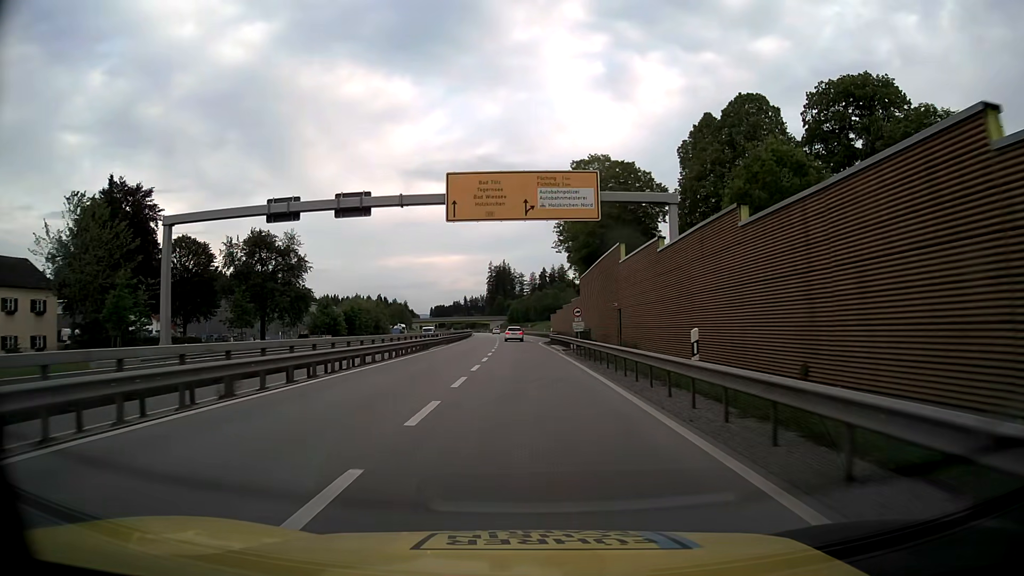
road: trunk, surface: asphalt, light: Day
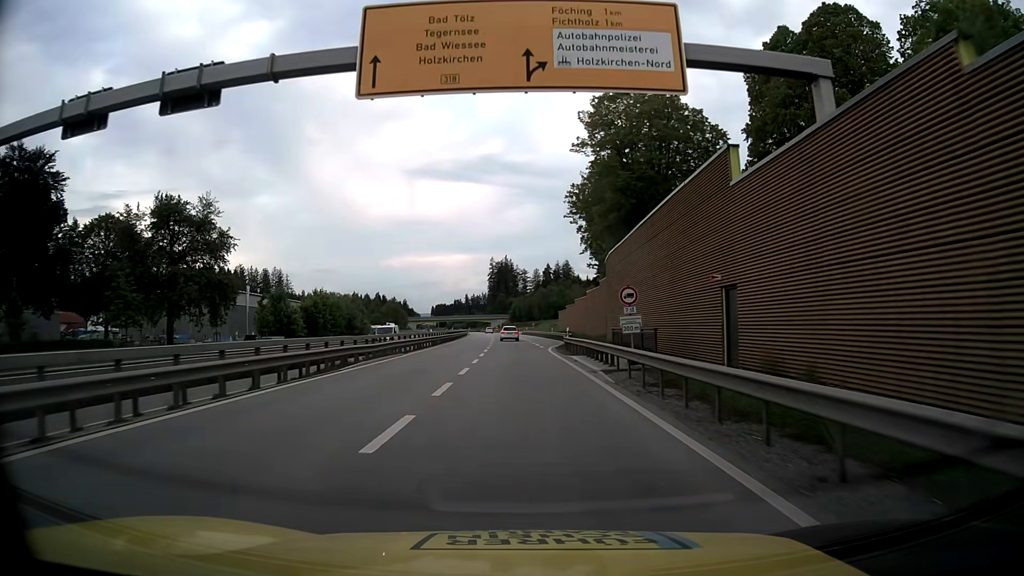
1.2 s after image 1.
(0.0, +20.1) m; 0°
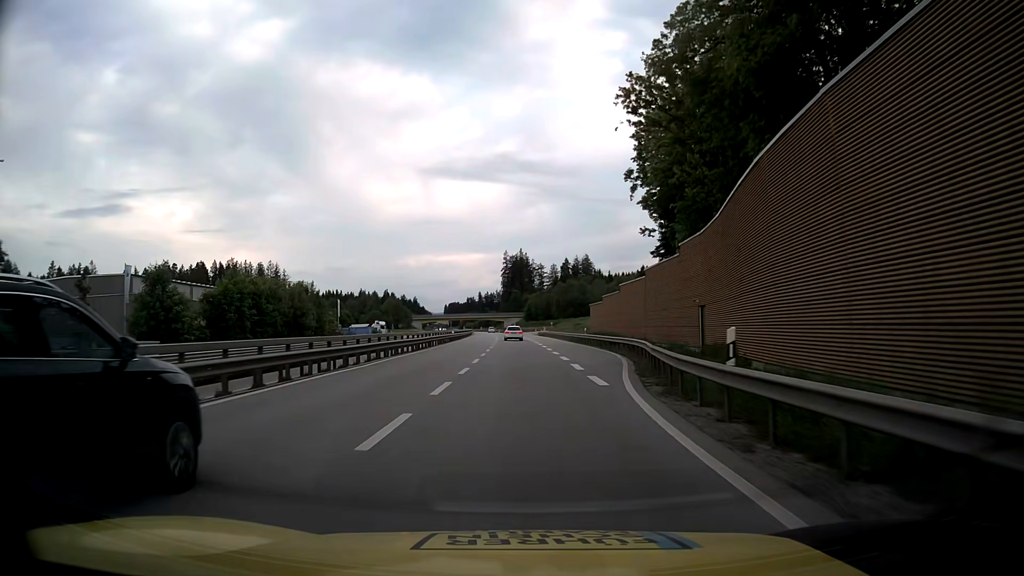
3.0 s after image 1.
(-0.4, +30.0) m; -1°
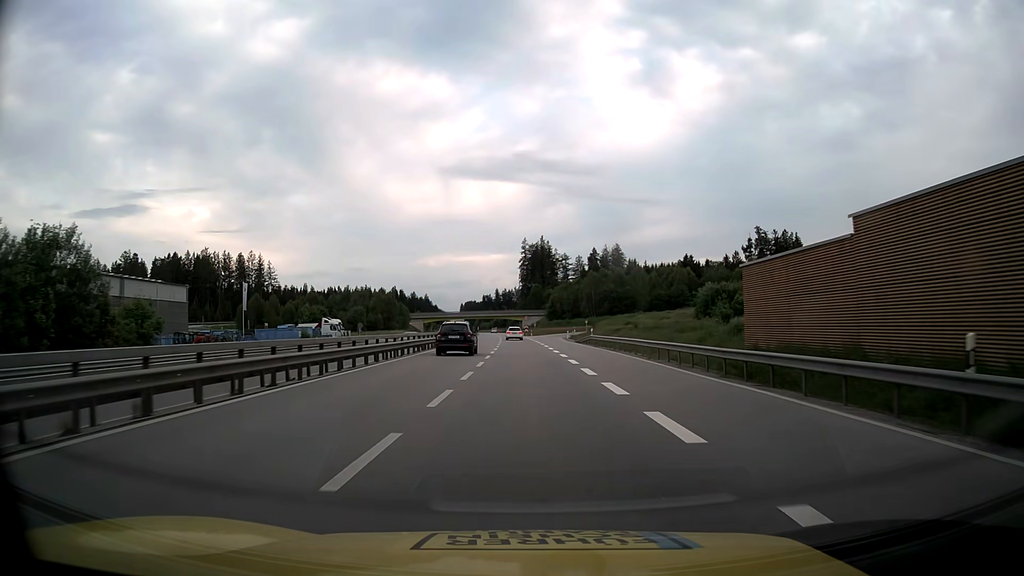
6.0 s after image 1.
(-1.0, +50.0) m; -2°
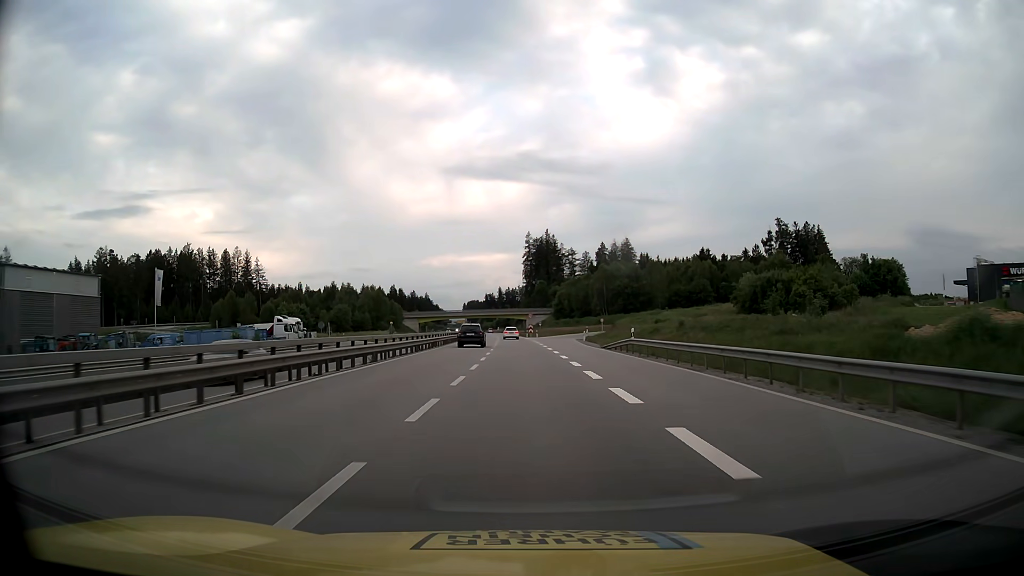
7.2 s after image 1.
(0.0, +20.0) m; 0°
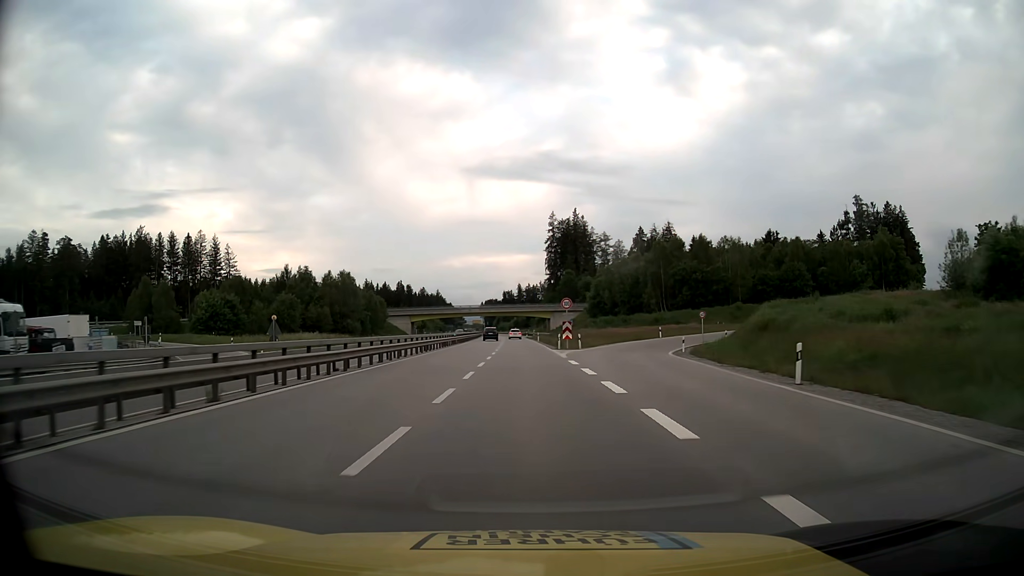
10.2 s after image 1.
(-0.7, +52.1) m; -2°
